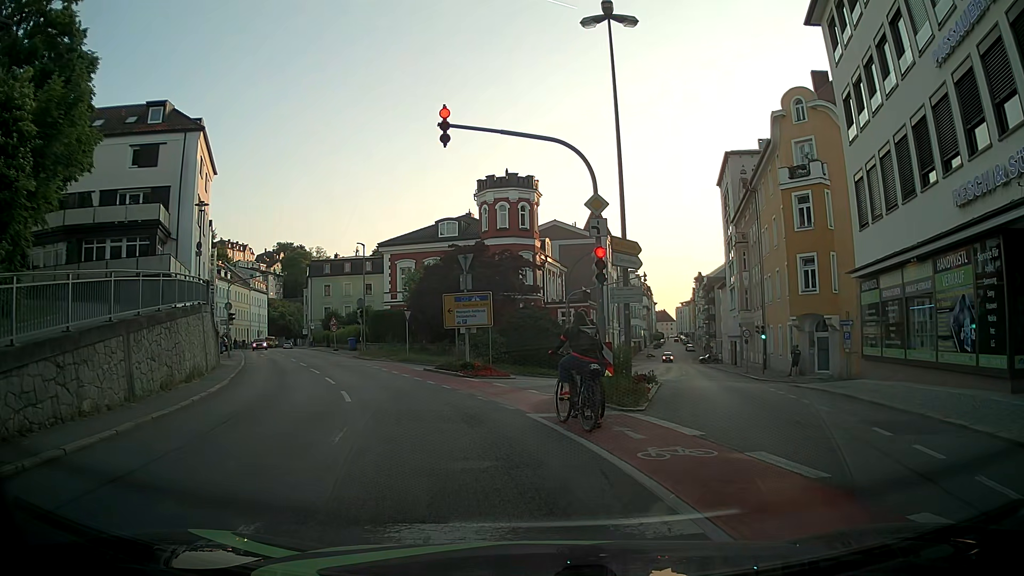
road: tertiary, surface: asphalt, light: Day
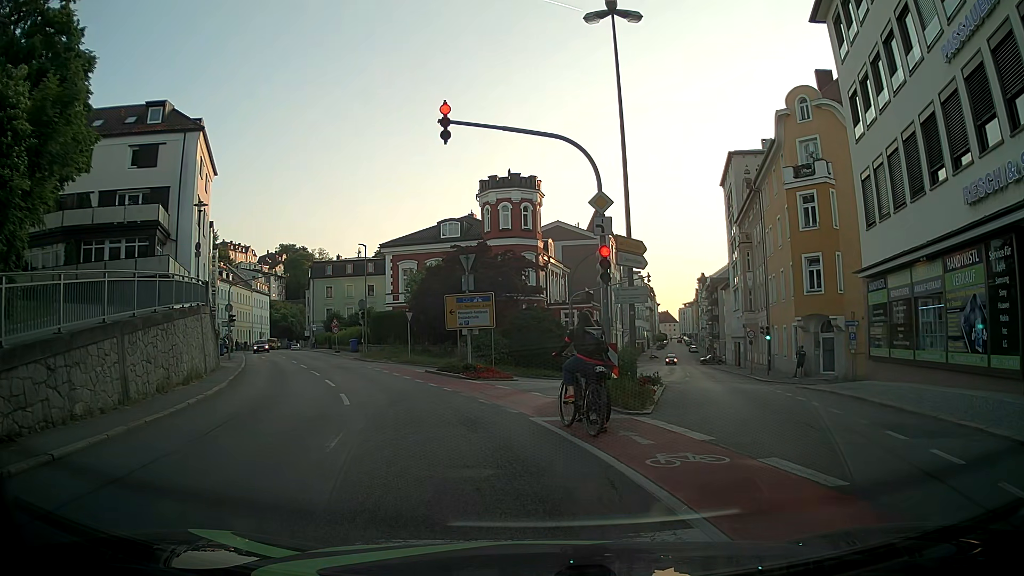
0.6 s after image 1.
(0.0, +0.3) m; 0°
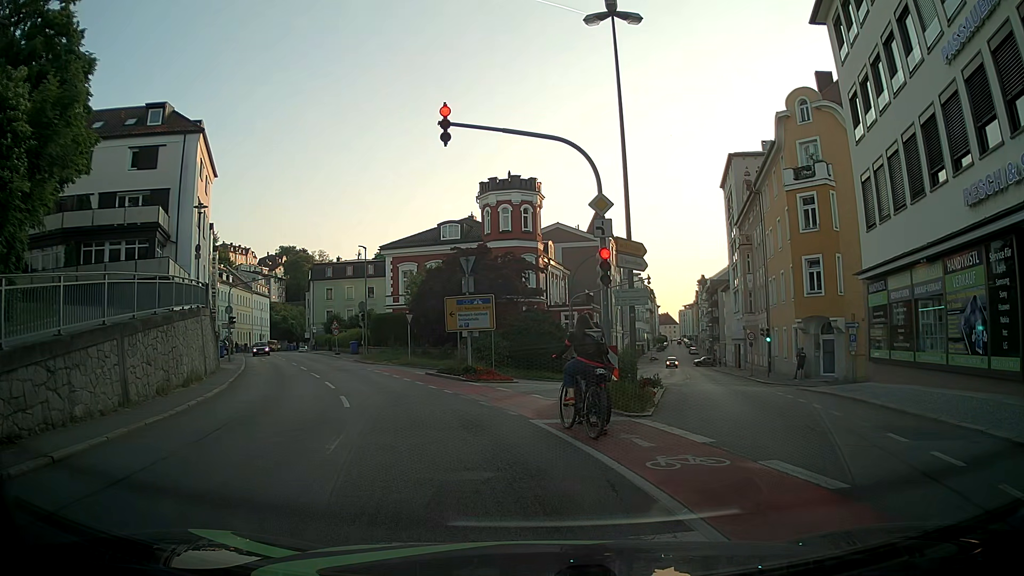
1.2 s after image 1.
(0.0, +0.1) m; 0°
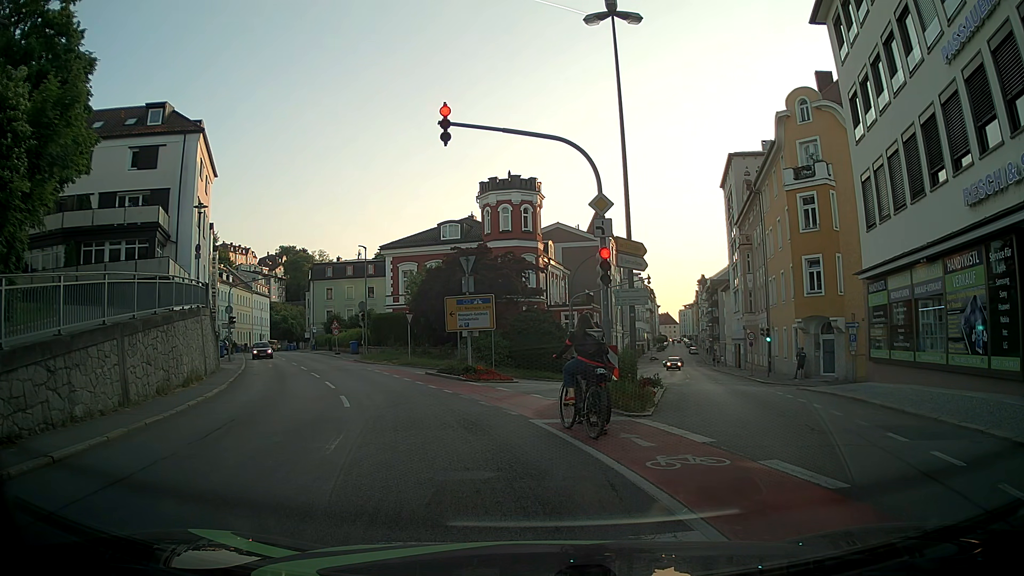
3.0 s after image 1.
(0.0, 0.0) m; 0°
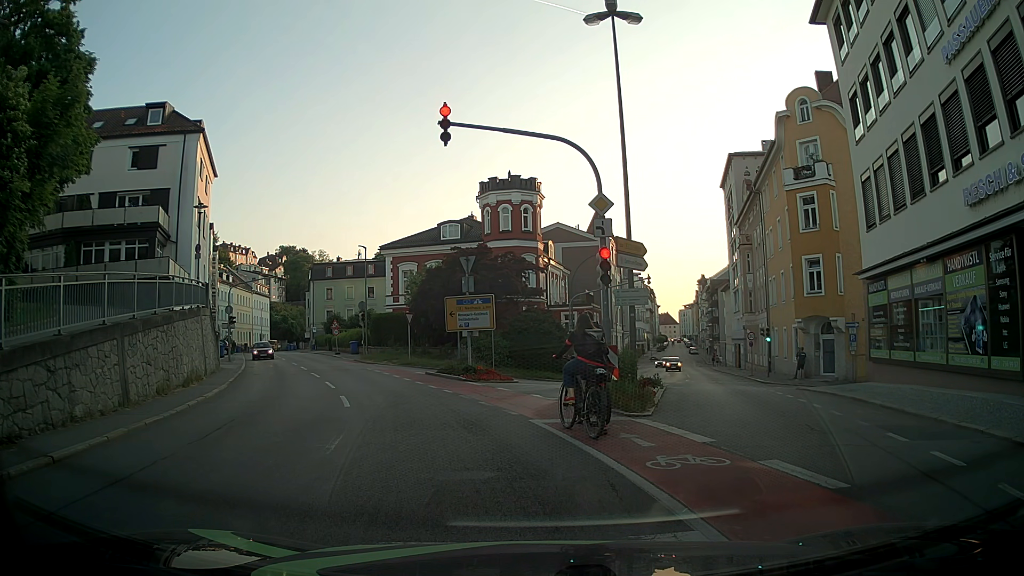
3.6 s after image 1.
(0.0, 0.0) m; 0°
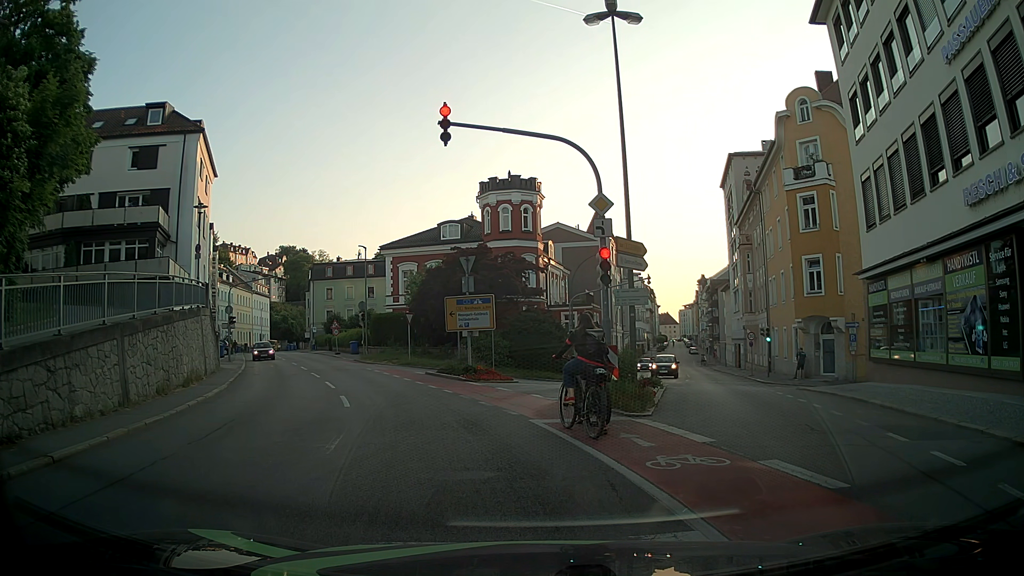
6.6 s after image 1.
(0.0, 0.0) m; 0°
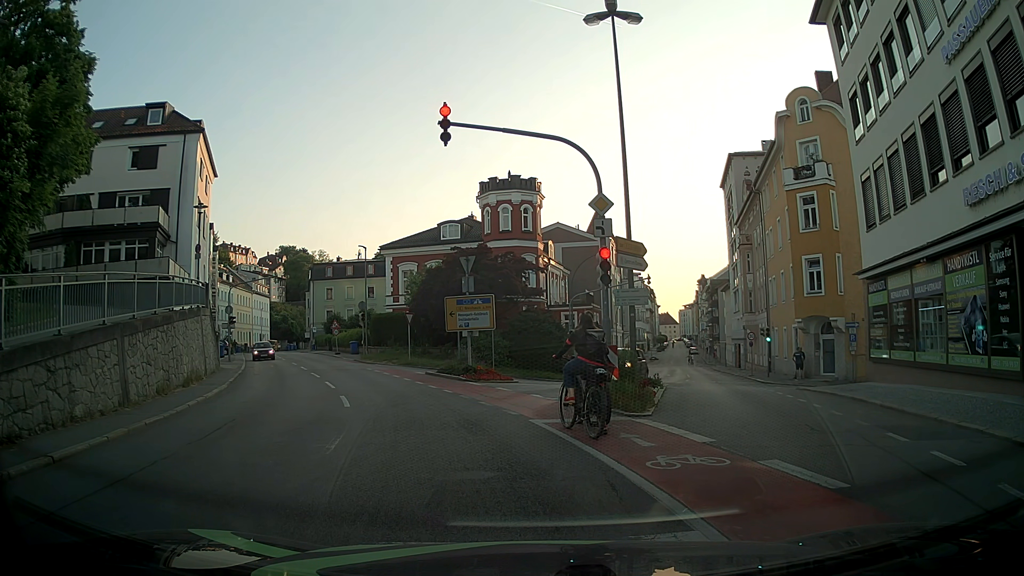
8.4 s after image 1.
(0.0, 0.0) m; 0°
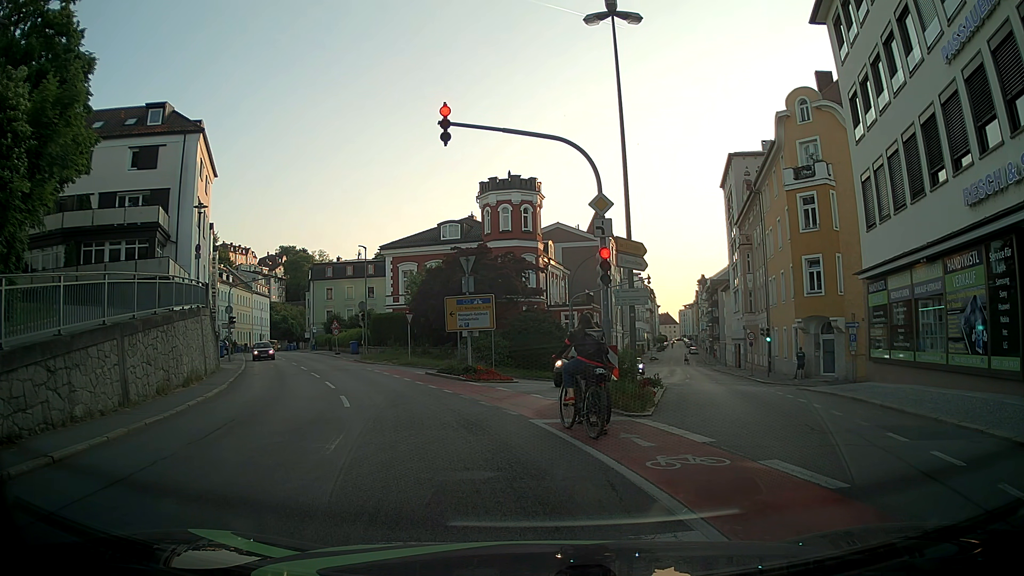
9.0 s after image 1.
(0.0, 0.0) m; 0°
